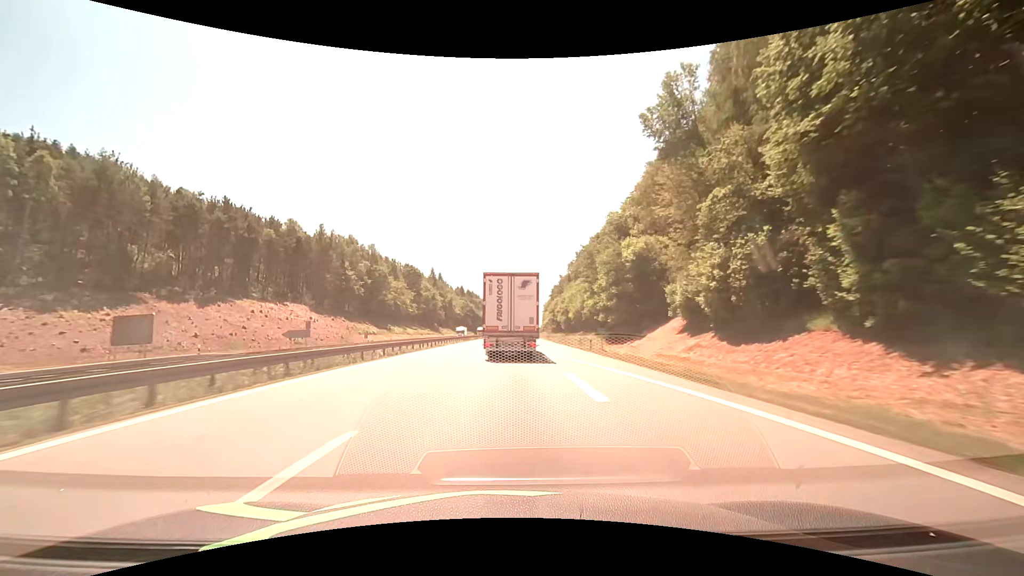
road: motorway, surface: asphalt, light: Day
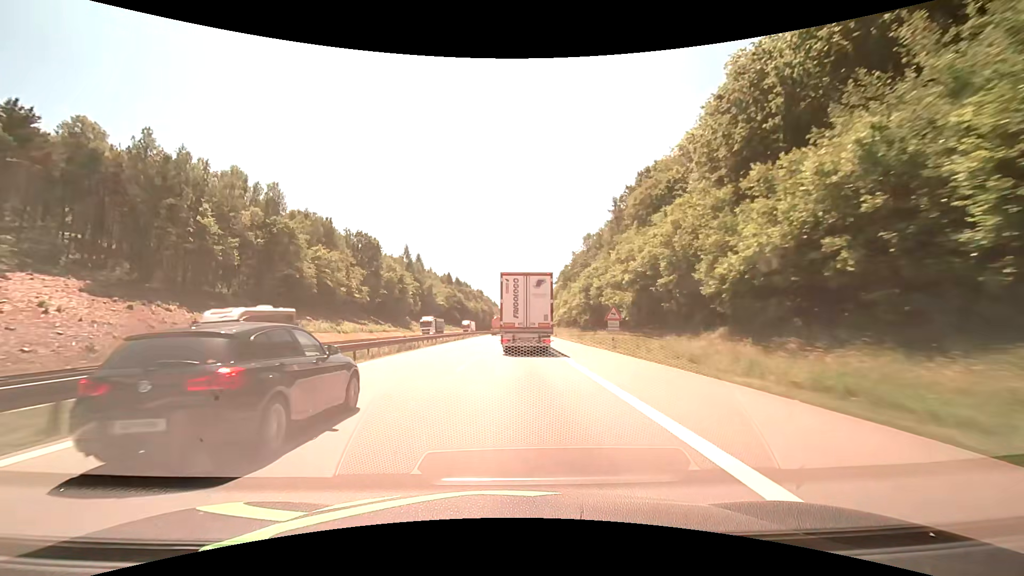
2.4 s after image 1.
(+0.4, +56.8) m; 0°
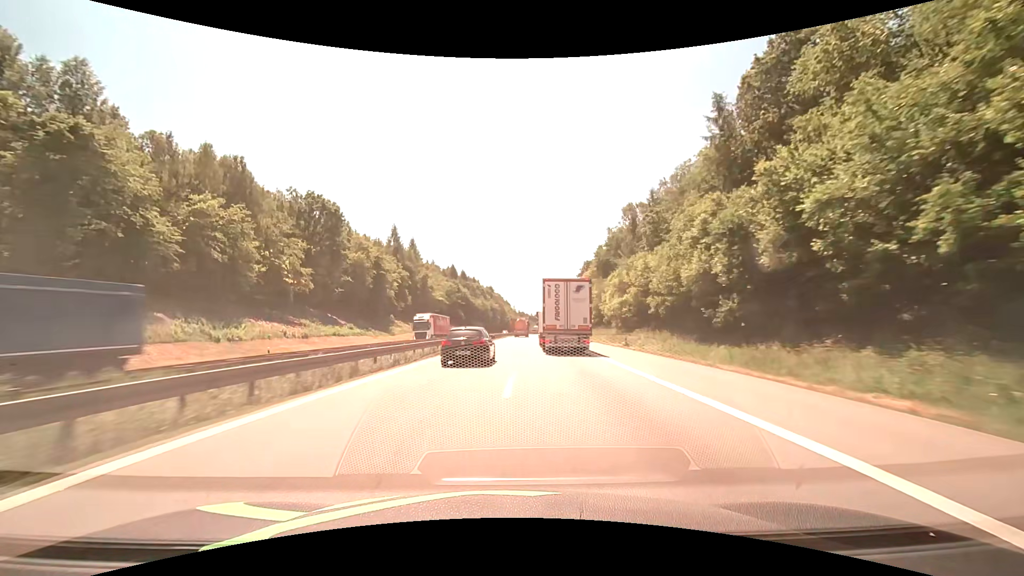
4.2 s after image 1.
(-0.6, +41.6) m; -1°
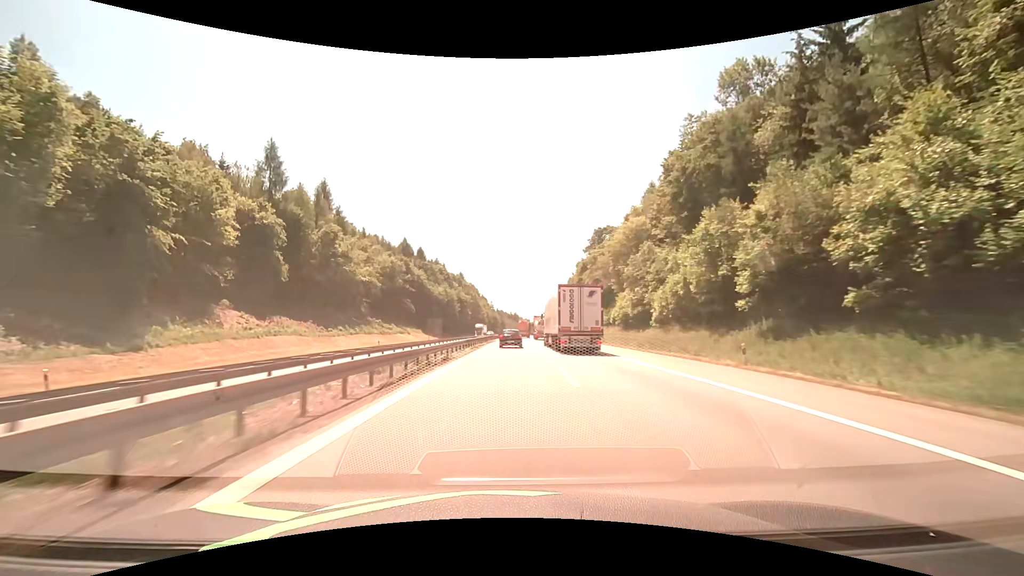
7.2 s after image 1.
(+1.2, +69.7) m; +2°
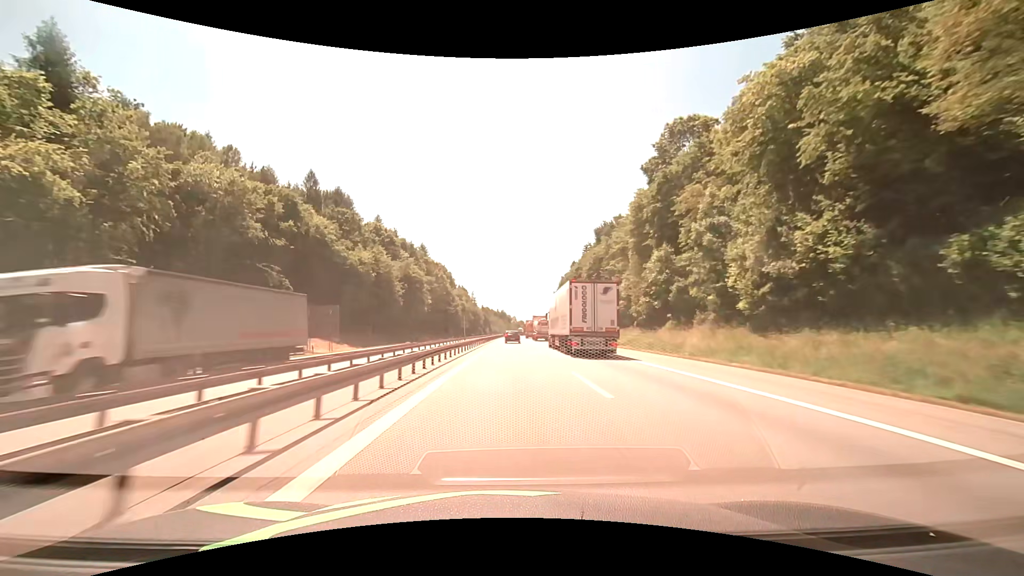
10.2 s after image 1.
(+0.9, +74.2) m; +1°
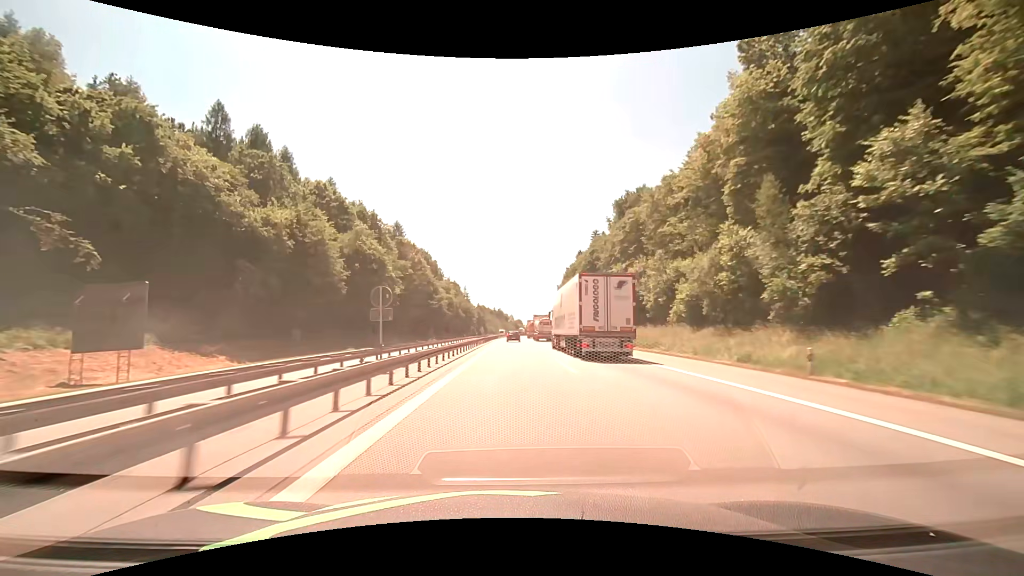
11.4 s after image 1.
(+0.2, +31.5) m; +1°
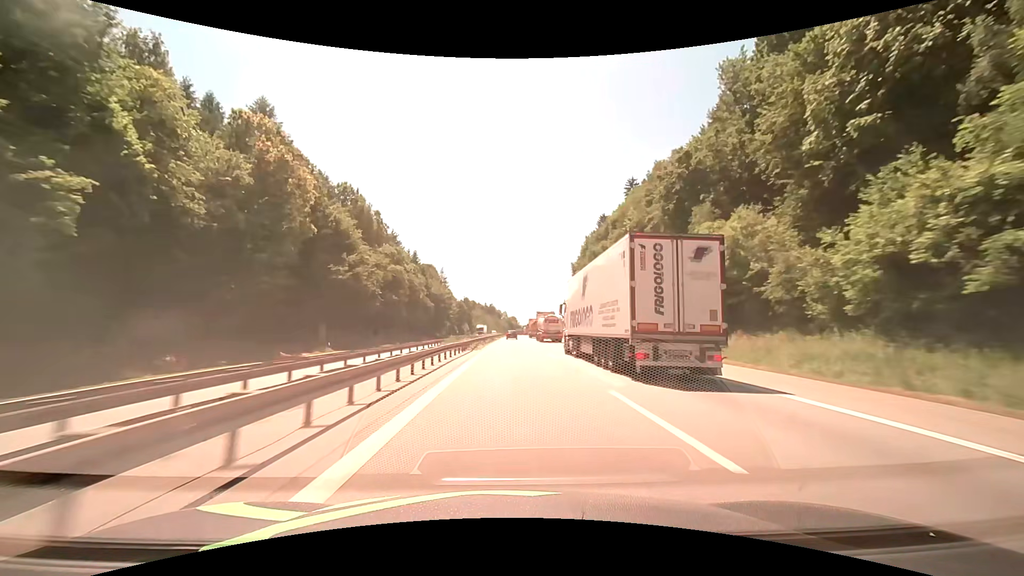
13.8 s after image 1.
(+0.2, +65.9) m; 0°
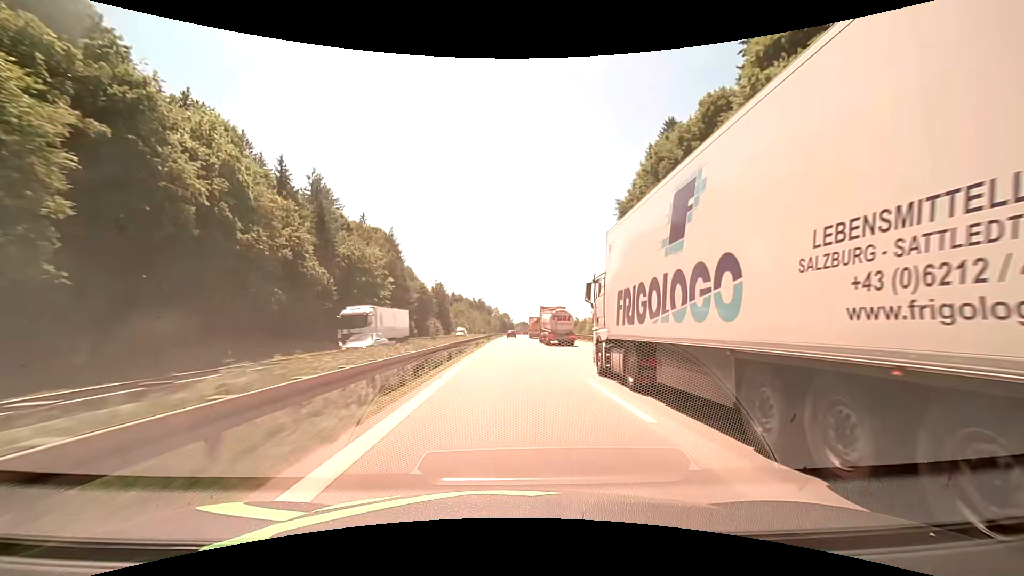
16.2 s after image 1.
(+0.9, +69.8) m; +1°
(0, +10) (0, +20) (0, +30) (0, +40) (0, +50) (0, +60) (+1, +70) (+1, +80) (+1, +90) (+1, +100) m
